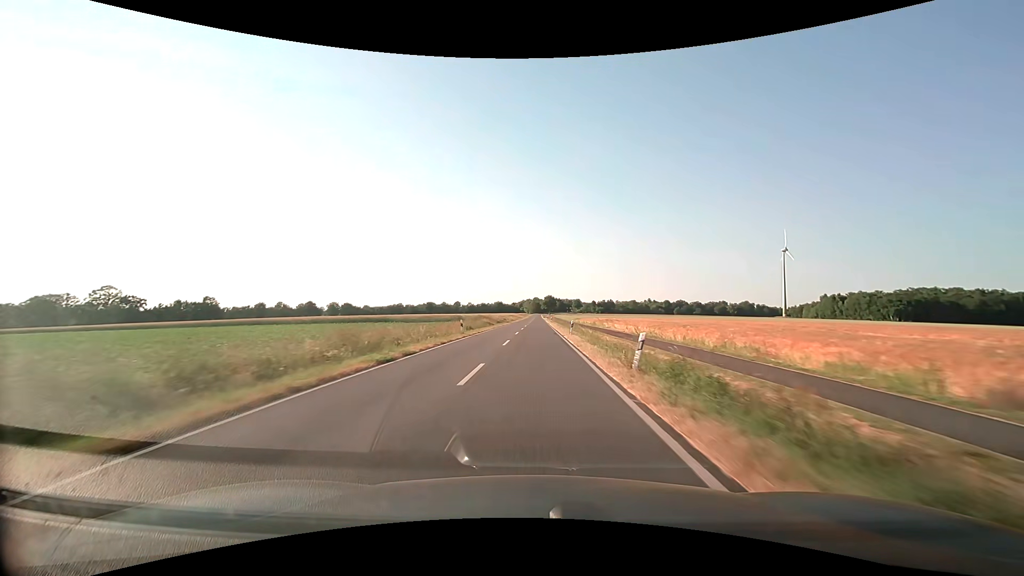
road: secondary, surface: asphalt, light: Day
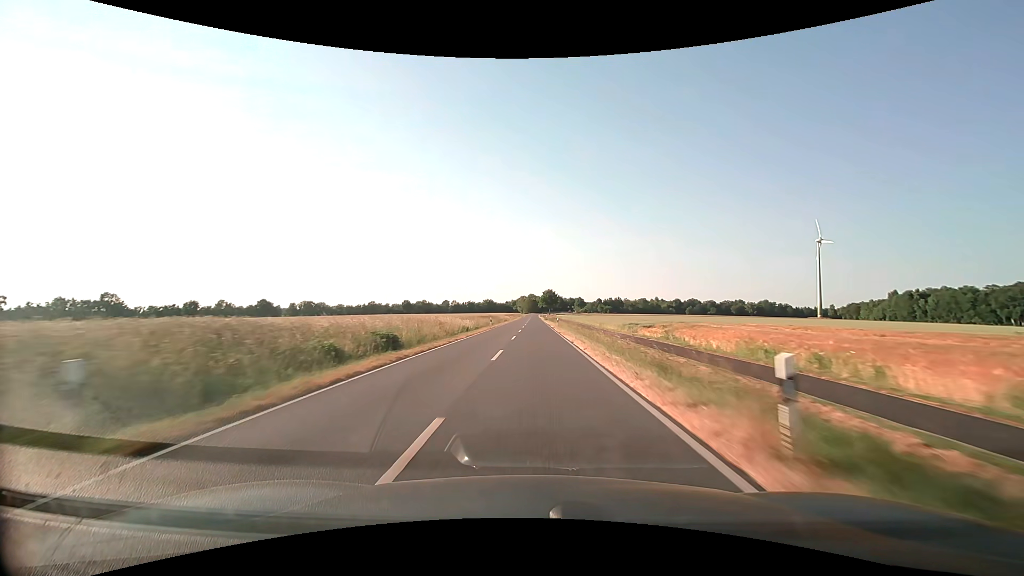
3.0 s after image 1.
(+0.2, +79.1) m; 0°
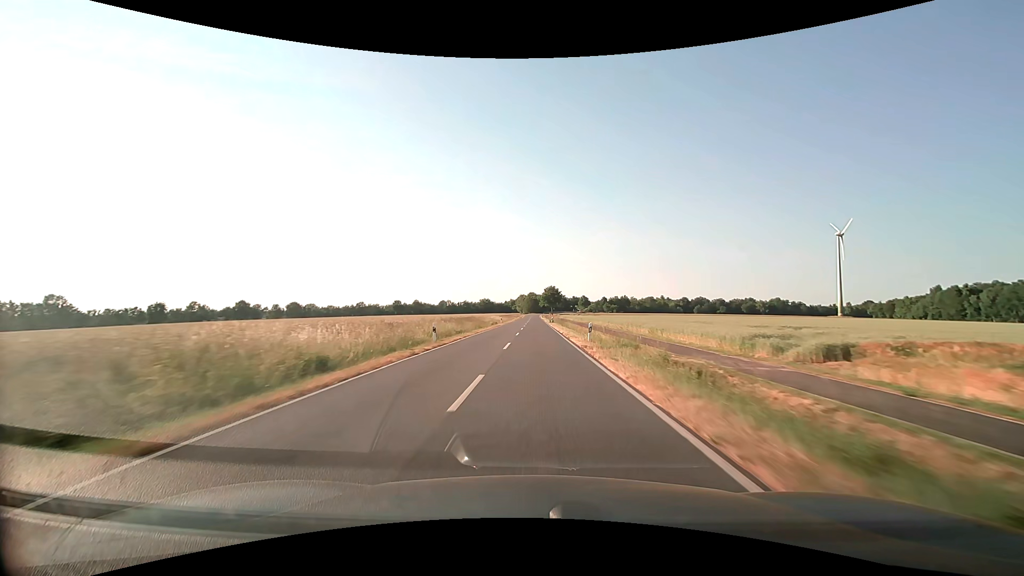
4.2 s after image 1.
(0.0, +31.6) m; 0°
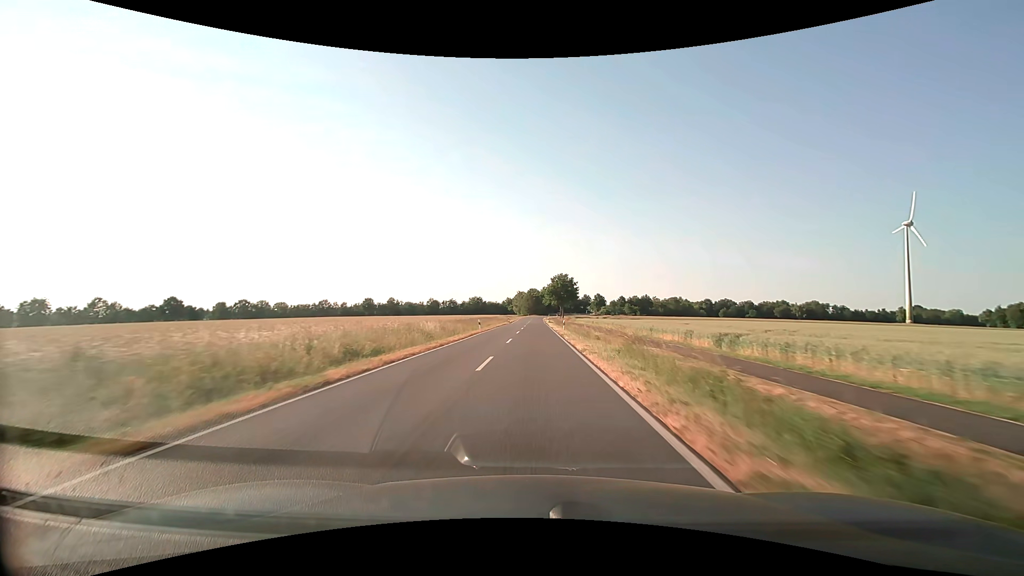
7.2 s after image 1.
(+0.2, +79.1) m; 0°
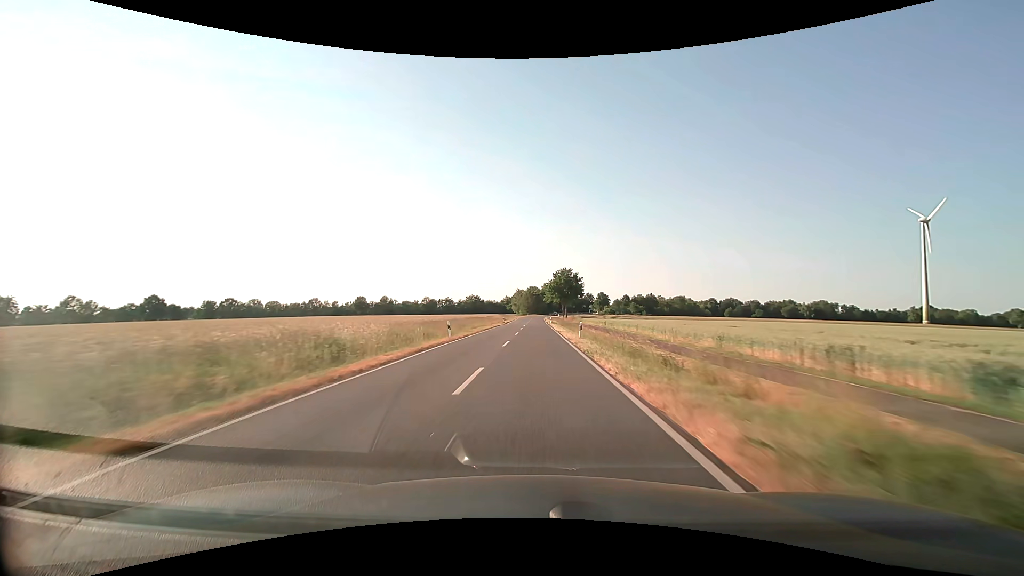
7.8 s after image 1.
(0.0, +15.8) m; 0°
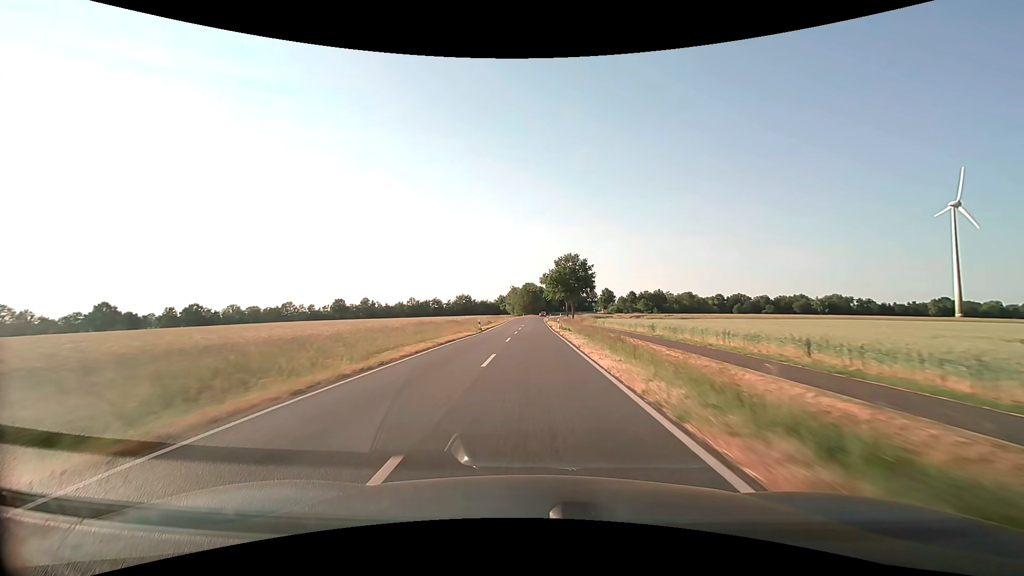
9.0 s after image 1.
(0.0, +31.6) m; 0°
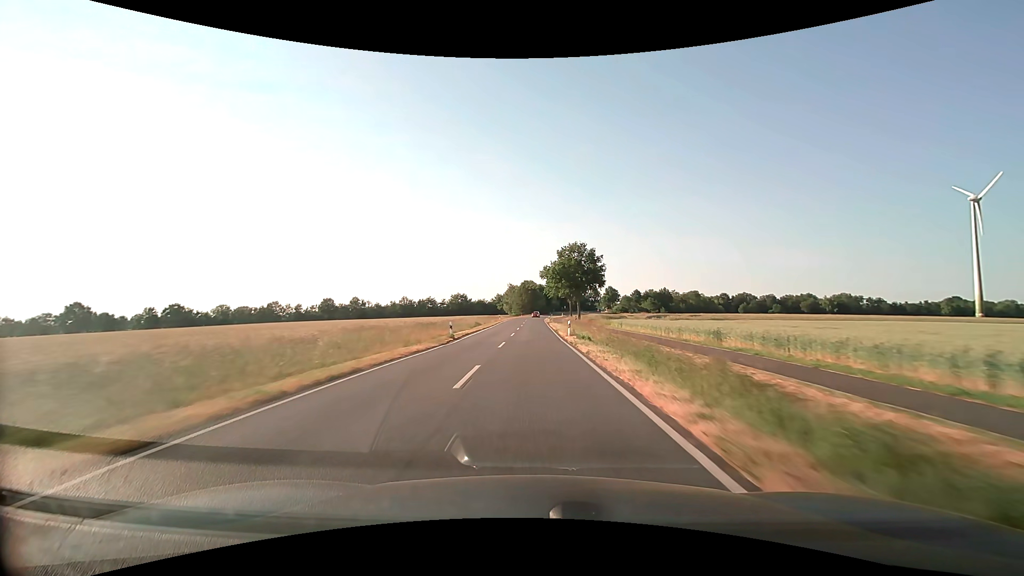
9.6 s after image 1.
(0.0, +15.8) m; 0°
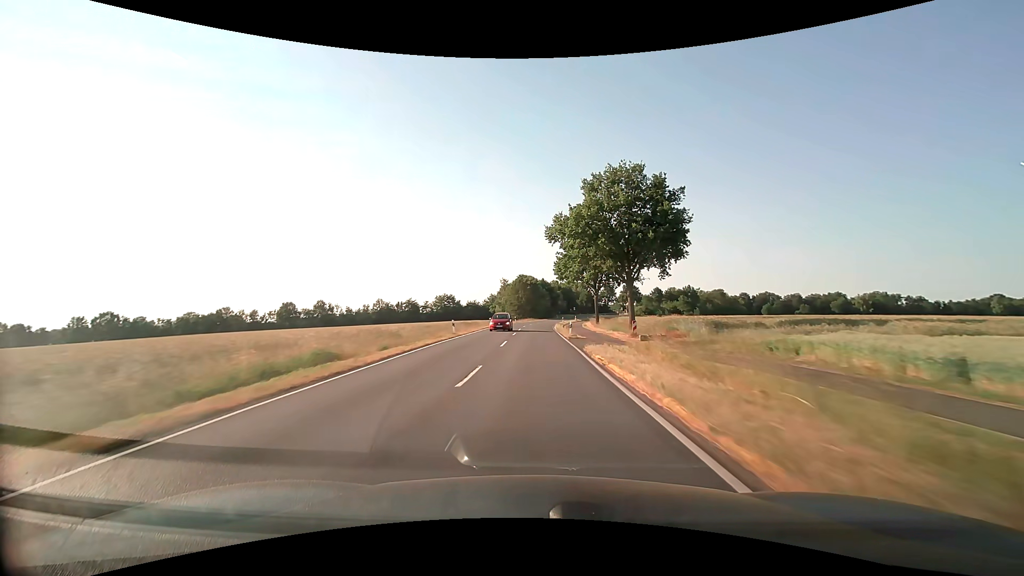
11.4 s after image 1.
(0.0, +47.4) m; 0°
(0, +10) (0, +20) (0, +30) (0, +40) (0, +50) (+1, +60) (+1, +70) (+2, +80) (+3, +90) (+4, +100) m
